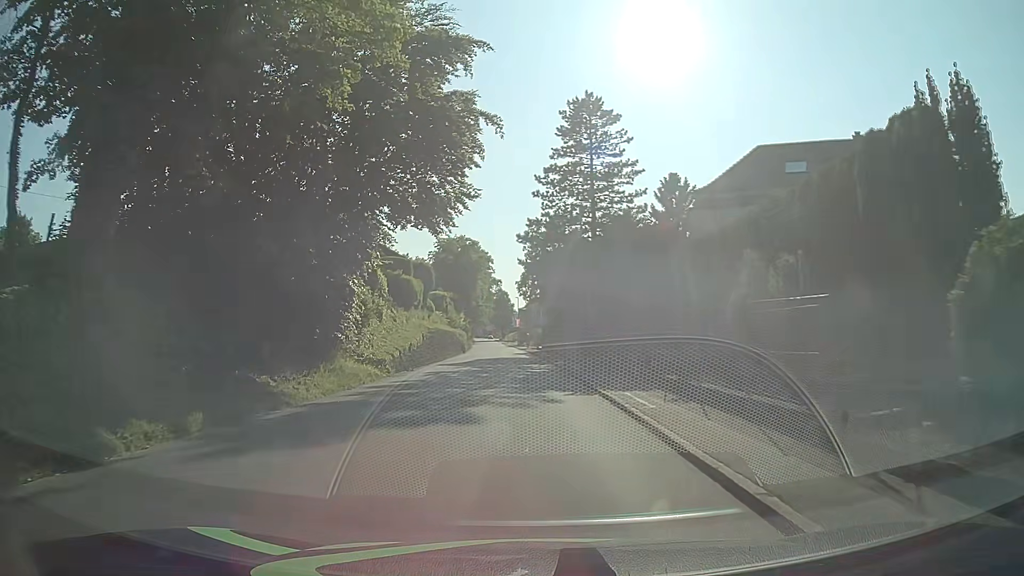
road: tertiary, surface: asphalt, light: Day
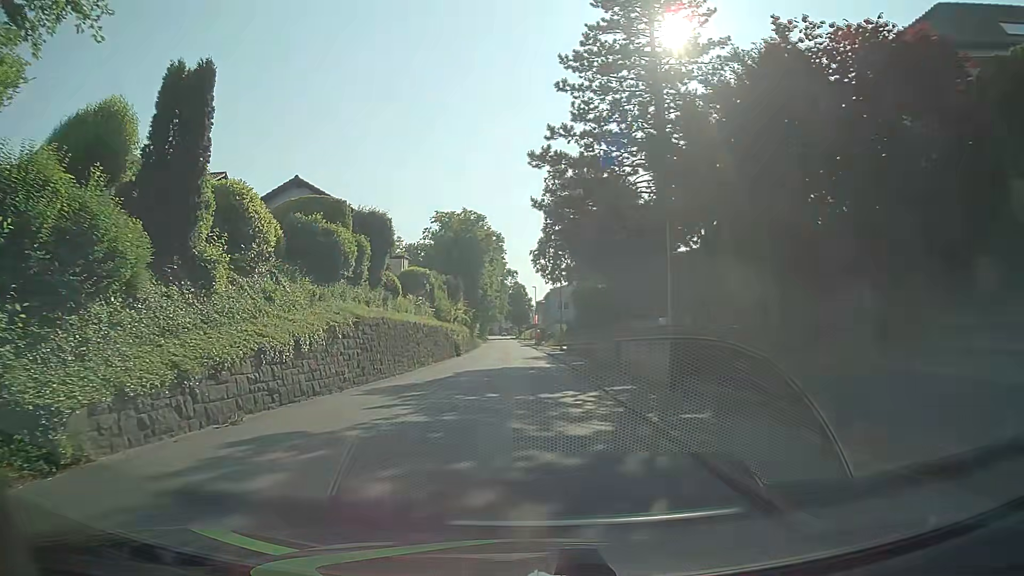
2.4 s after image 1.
(-0.8, +19.1) m; -4°
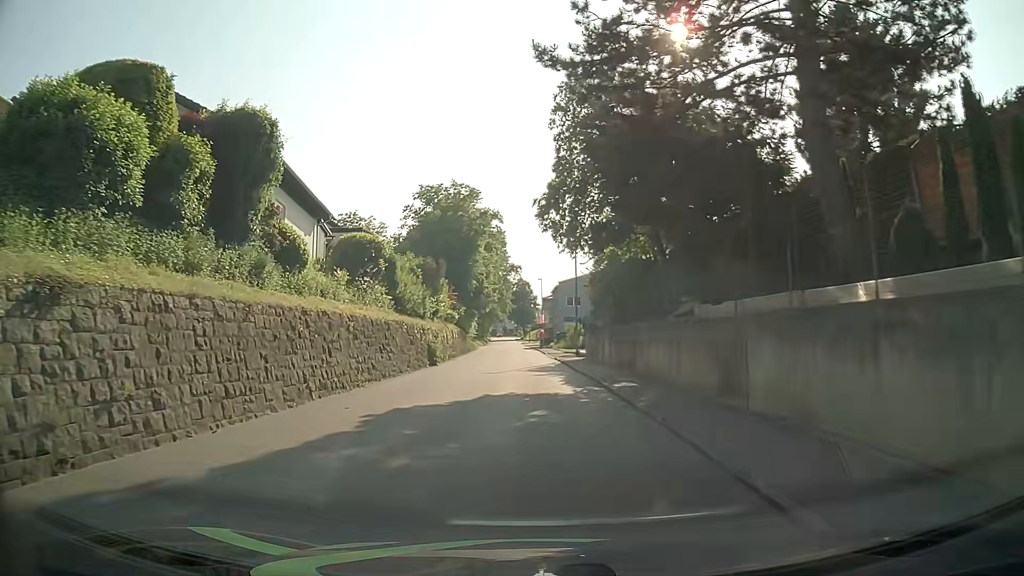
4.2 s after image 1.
(+0.1, +14.4) m; 0°
(0, +10) (0, +20) (0, +30) (-1, +40) (-1, +50) (-1, +60) (-2, +70) (-2, +80) (-3, +90) (-3, +100) m
